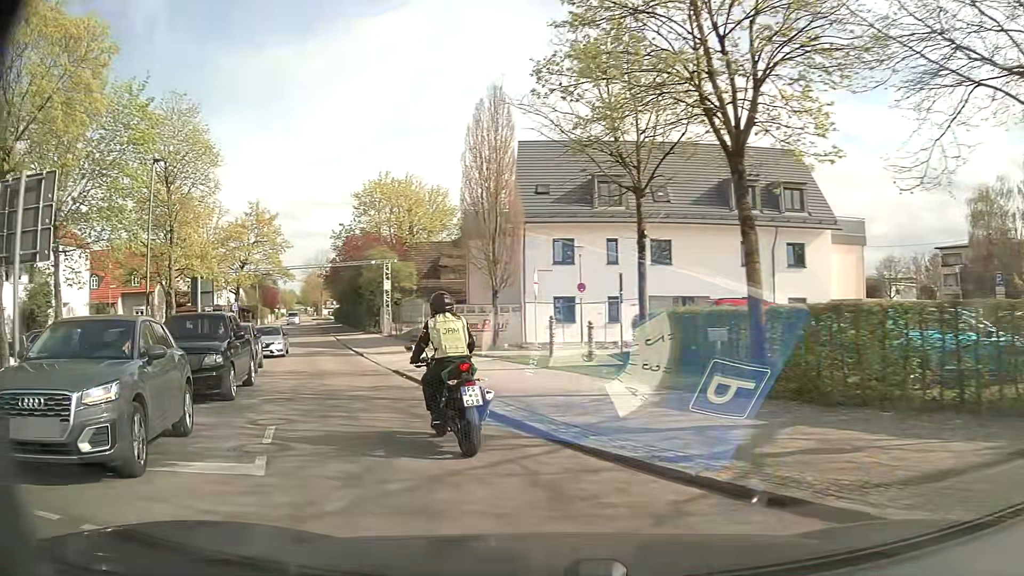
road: tertiary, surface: asphalt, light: Day
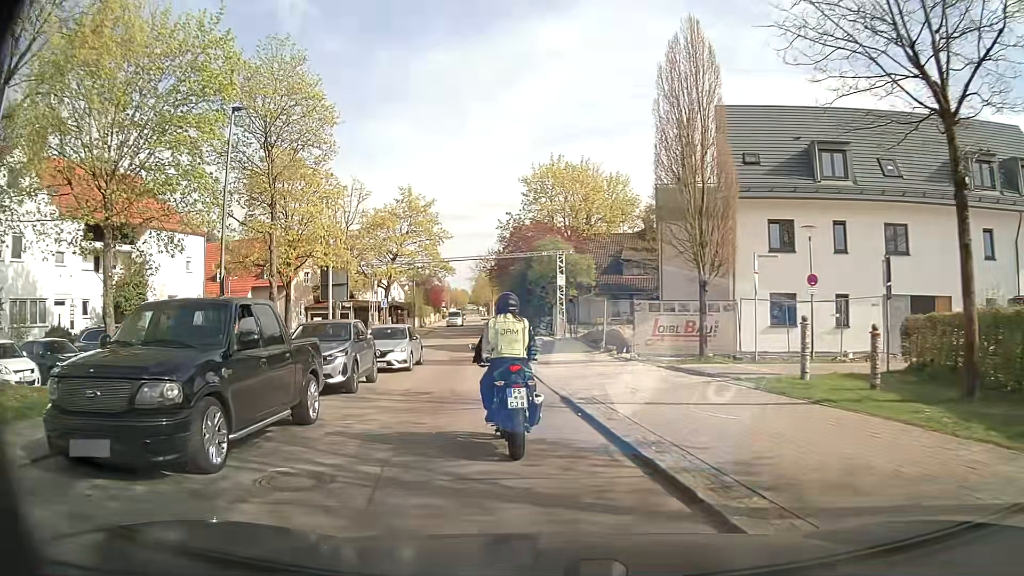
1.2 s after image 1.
(-1.0, +7.3) m; -14°
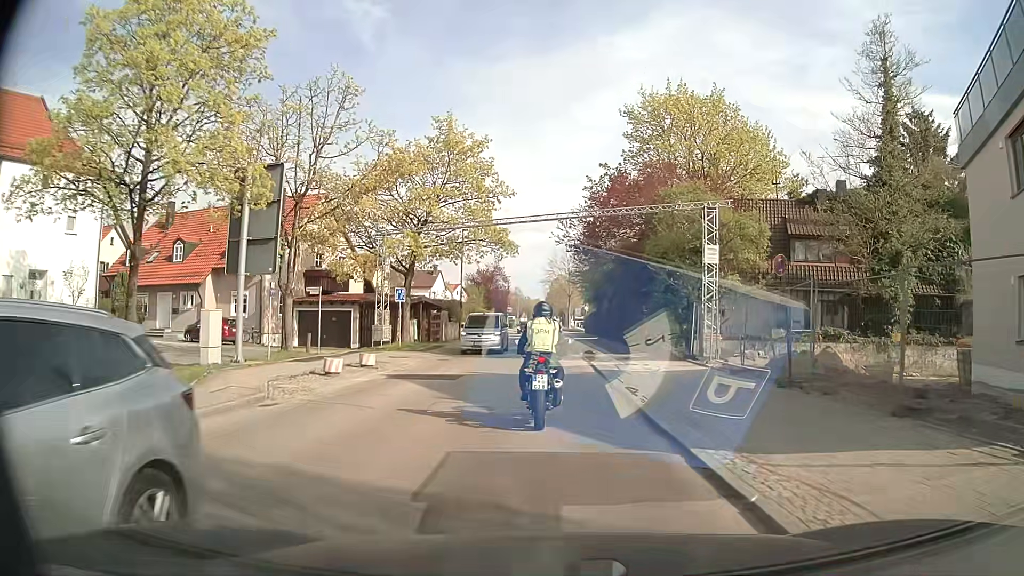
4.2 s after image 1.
(-2.3, +21.0) m; -7°
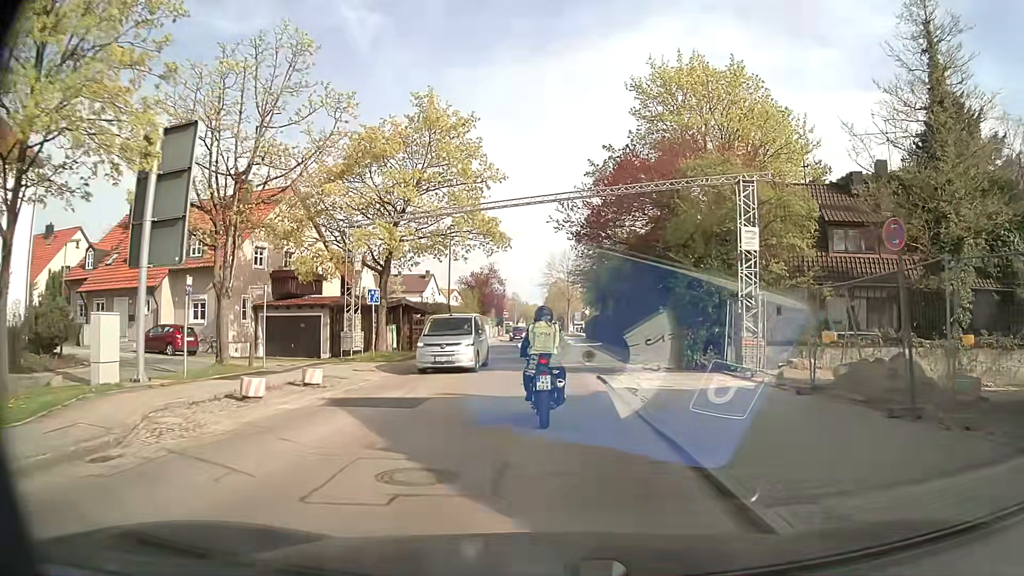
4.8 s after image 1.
(0.0, +5.0) m; 0°
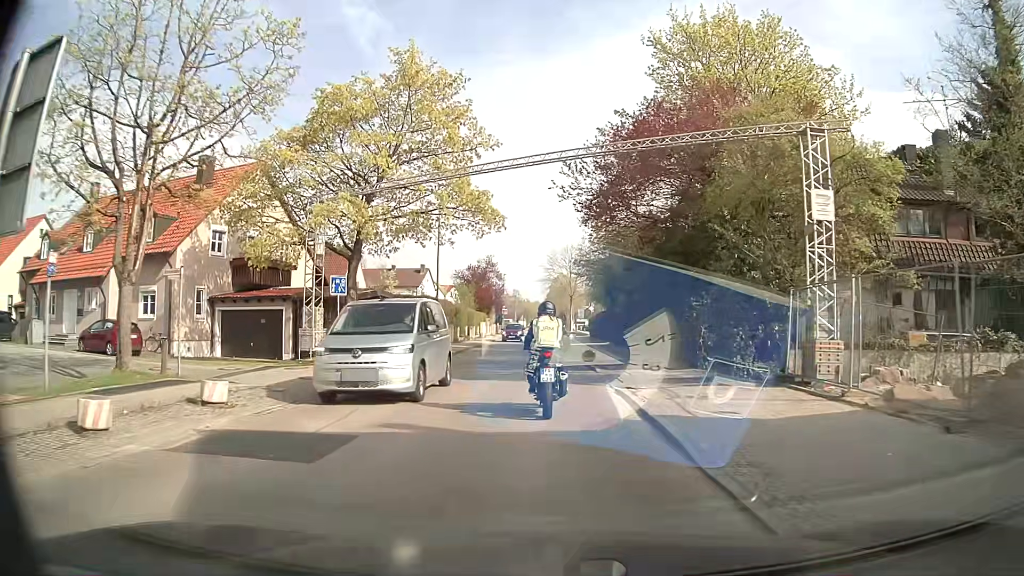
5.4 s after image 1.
(0.0, +5.2) m; -1°
